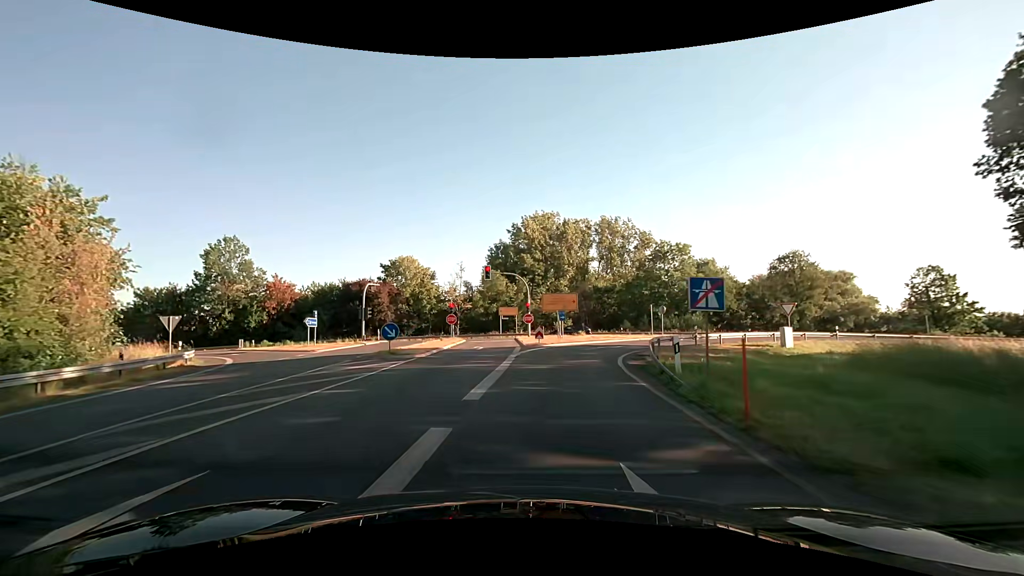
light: Day
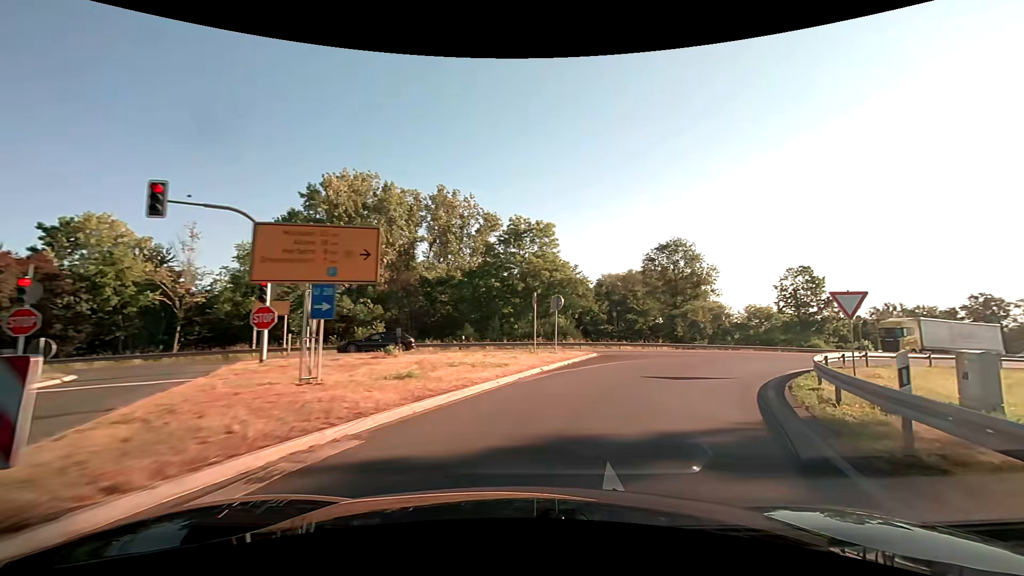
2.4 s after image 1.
(+2.7, +25.9) m; +19°
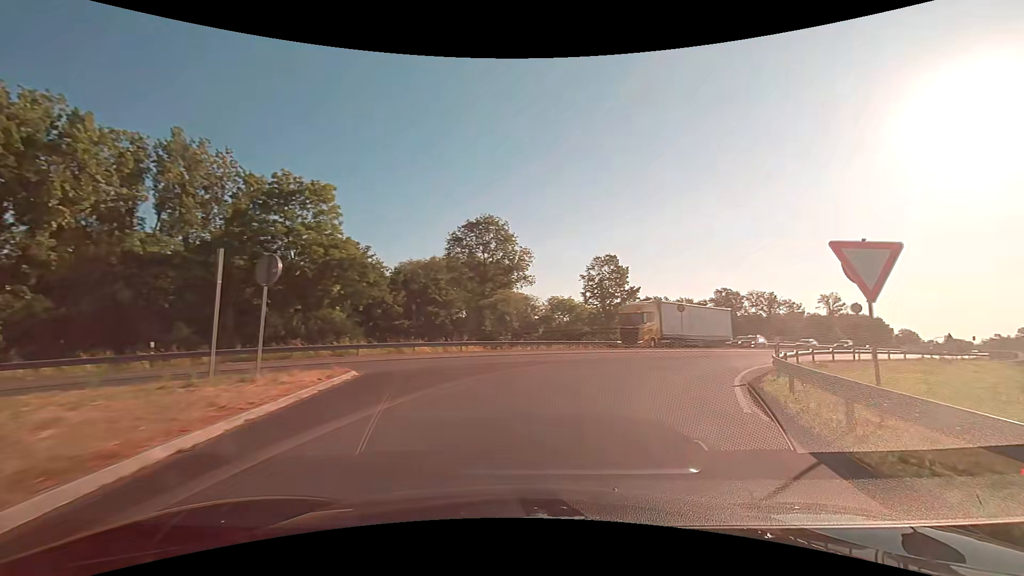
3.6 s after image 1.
(+2.3, +12.3) m; +22°
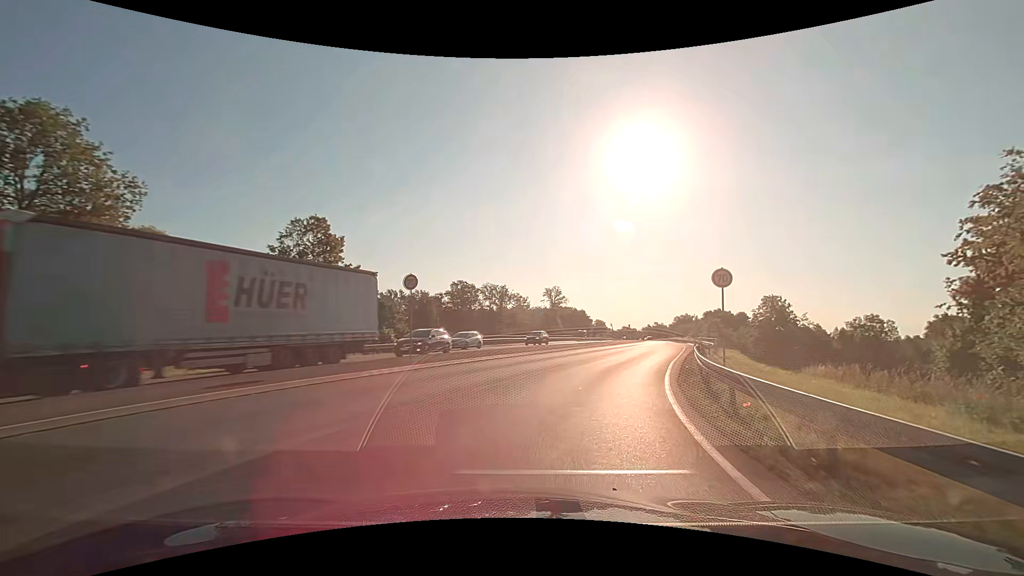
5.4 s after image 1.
(+5.5, +19.2) m; +30°
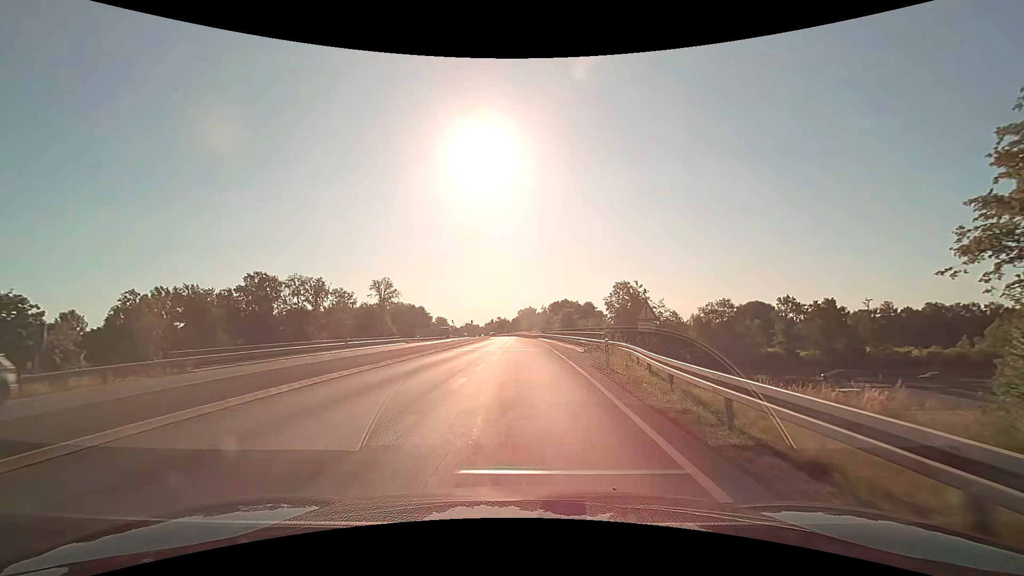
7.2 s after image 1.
(+4.5, +23.0) m; +18°
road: primary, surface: asphalt
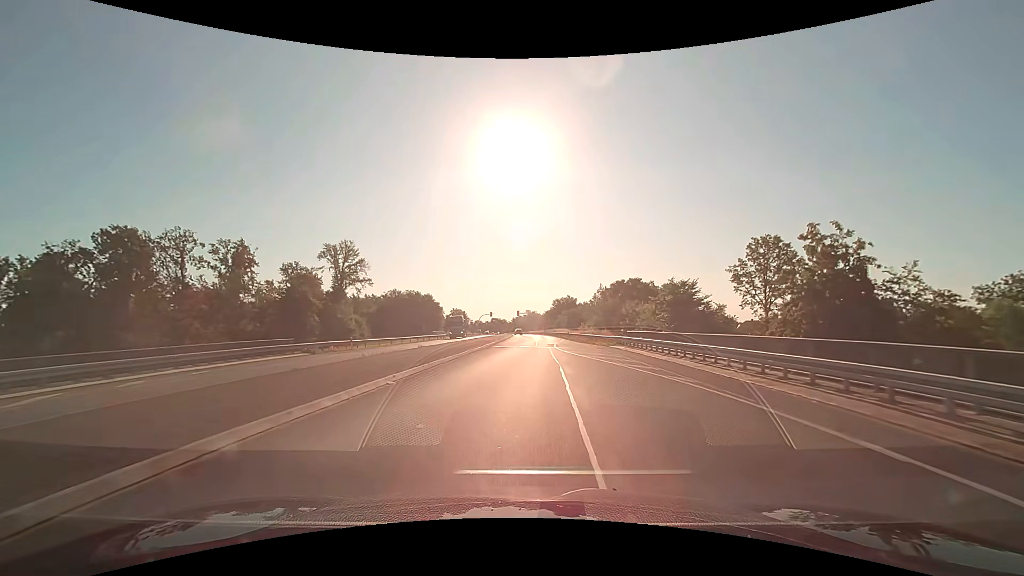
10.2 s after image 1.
(-1.8, +51.4) m; -4°
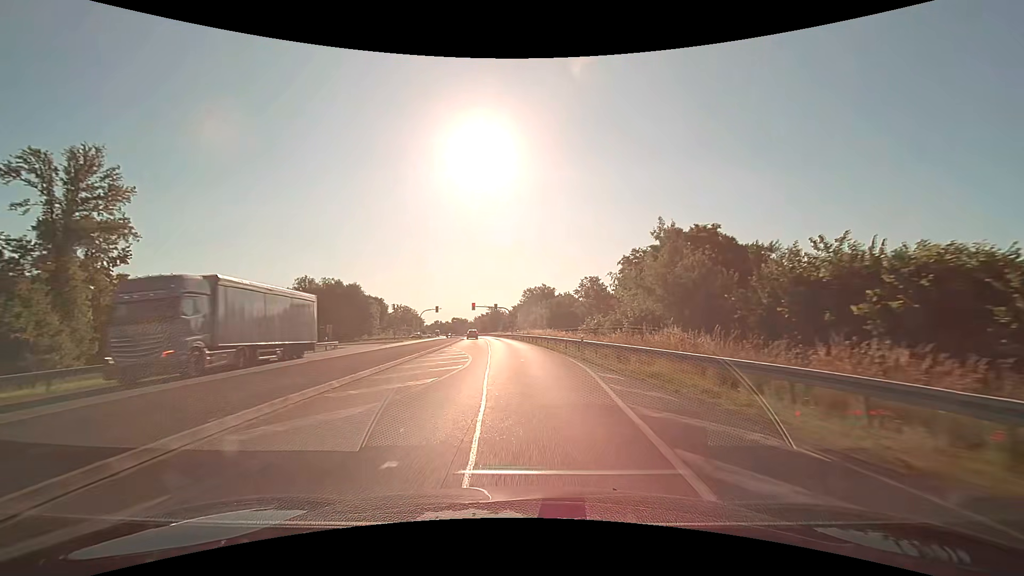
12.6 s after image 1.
(+1.5, +43.4) m; +5°
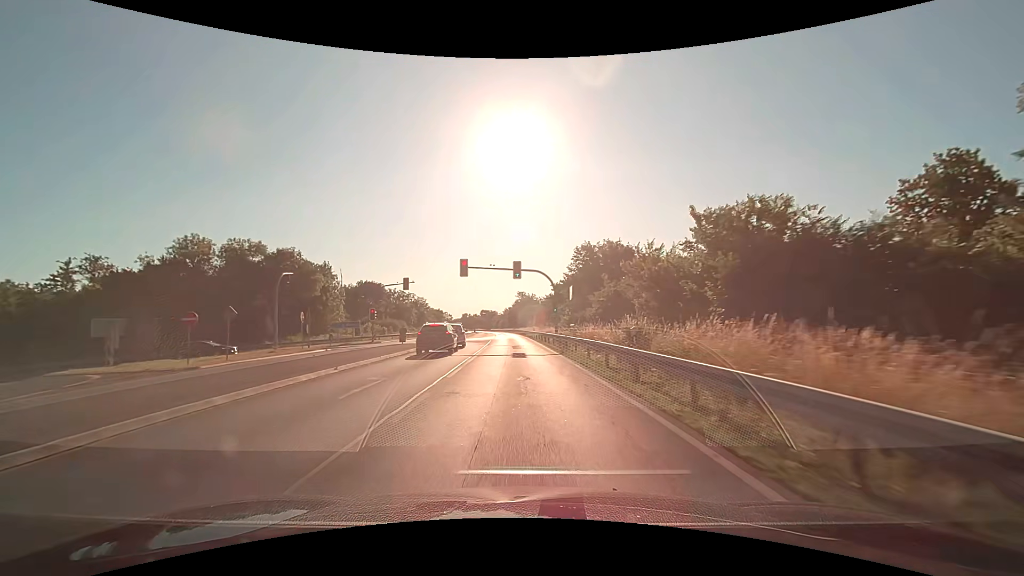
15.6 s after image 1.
(-2.0, +54.0) m; -4°
(0, +10) (0, +20) (0, +30) (-1, +40) (-1, +50) (-2, +60) (-2, +70) (-3, +80) (-3, +90) (-4, +100) m
